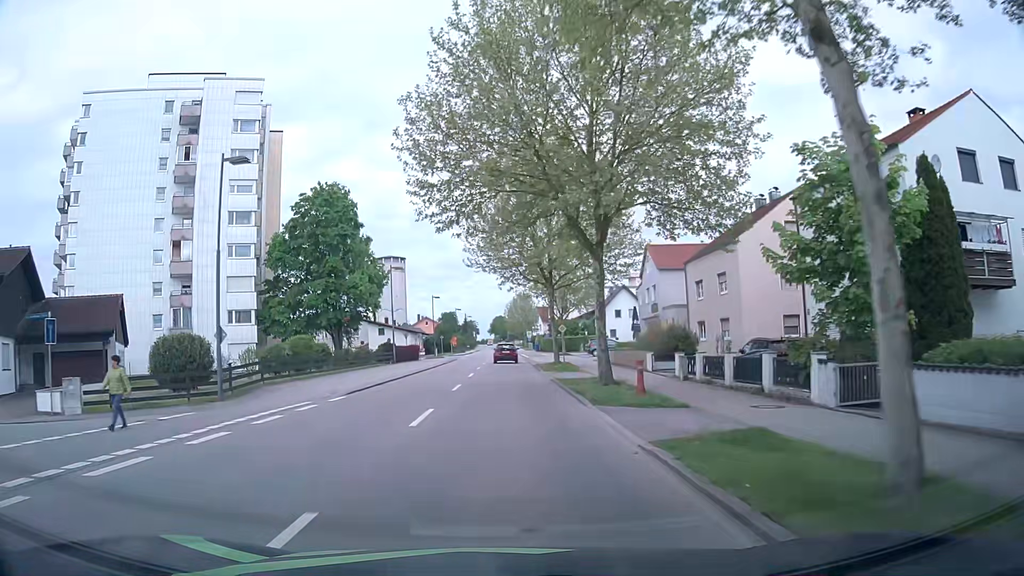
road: primary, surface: asphalt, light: Day
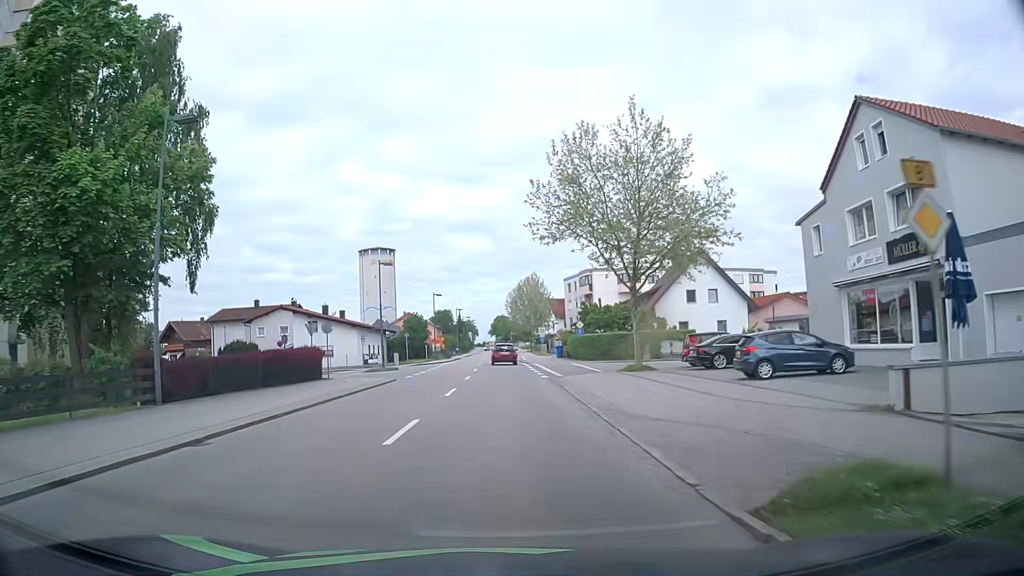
(+0.2, +38.3) m; 0°
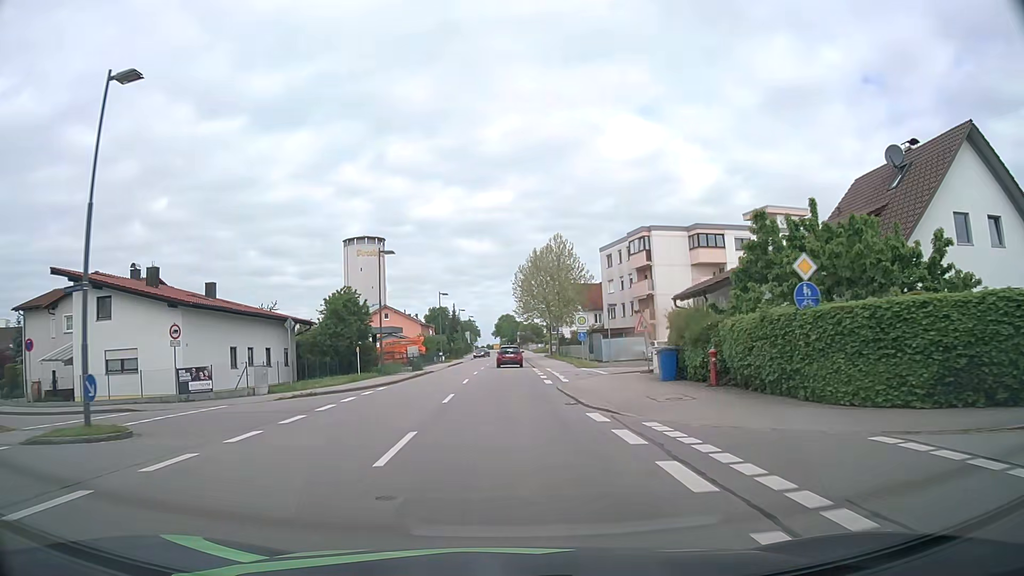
(-0.3, +37.8) m; 0°
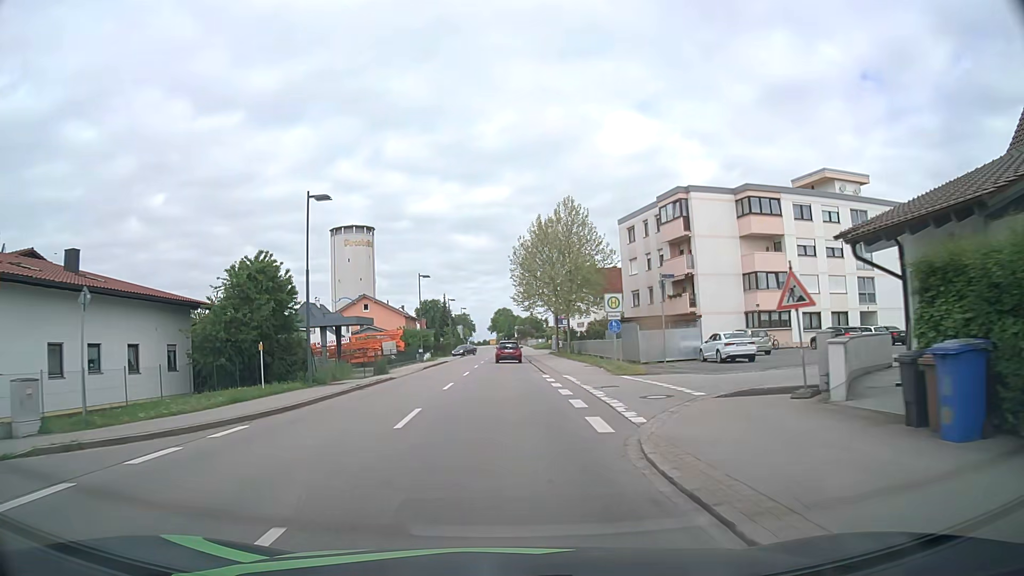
(+0.1, +15.0) m; +1°
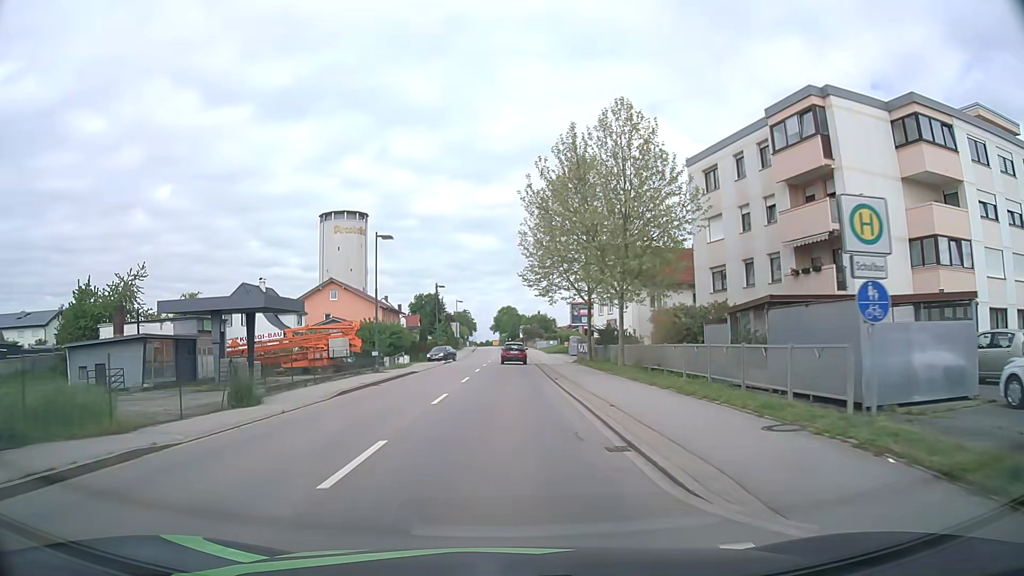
(-0.2, +22.3) m; 0°
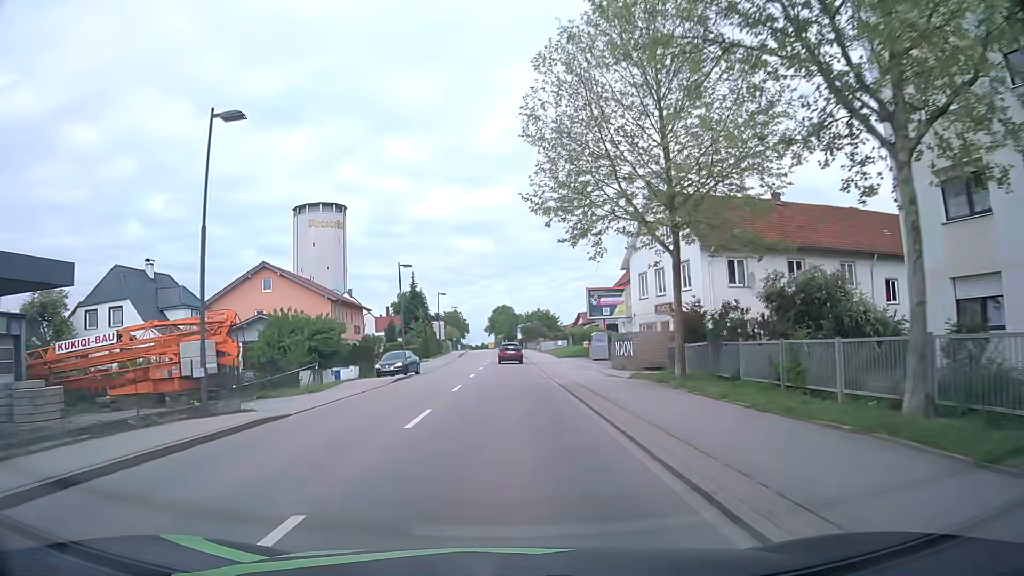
(0.0, +22.3) m; 0°
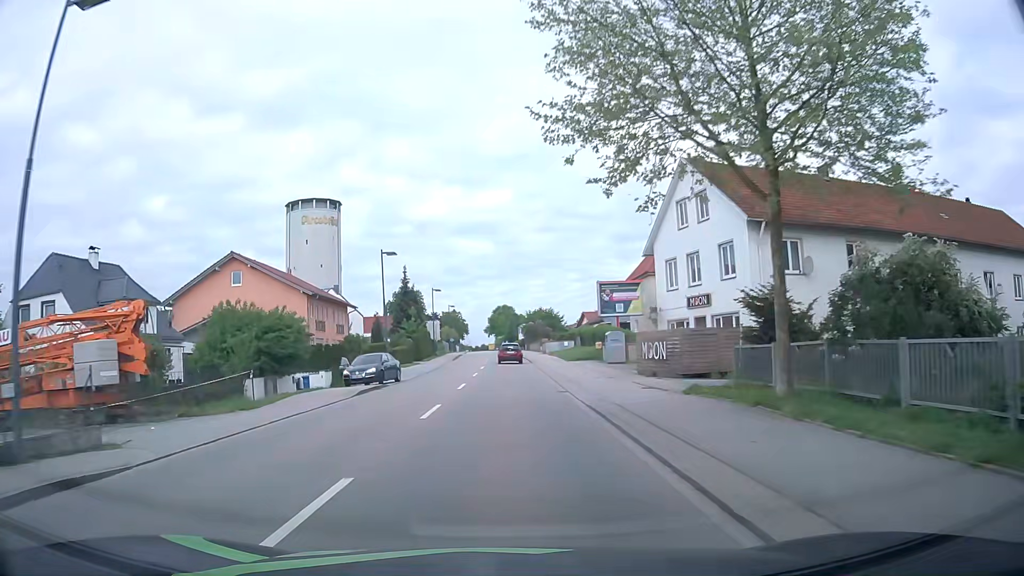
(0.0, +7.5) m; 0°
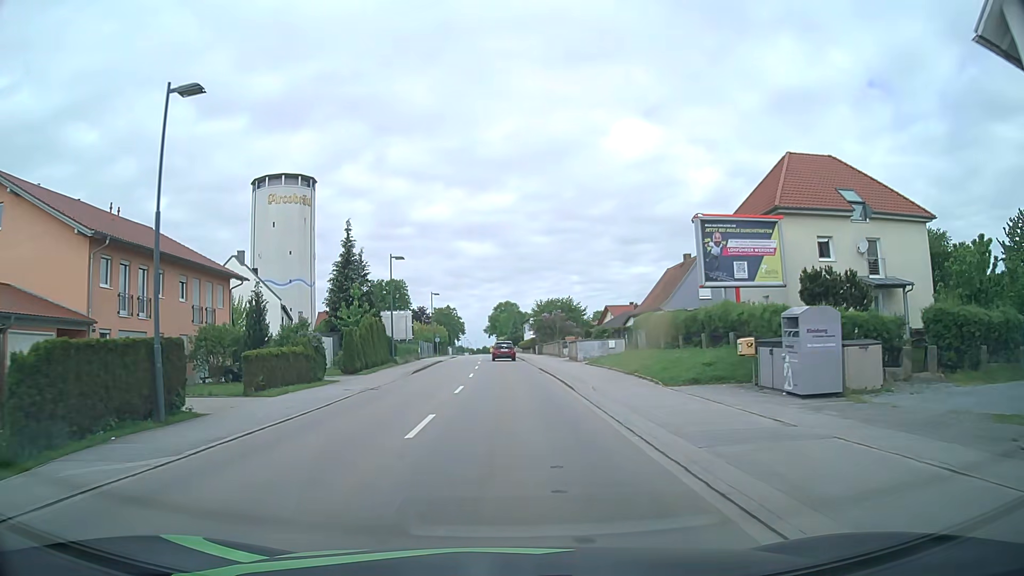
(+0.1, +29.9) m; 0°
(0, +10) (0, +20) (0, +30) (0, +40) (0, +50) (0, +60) (-1, +70) (-1, +80) (-1, +90) (-2, +100) m
